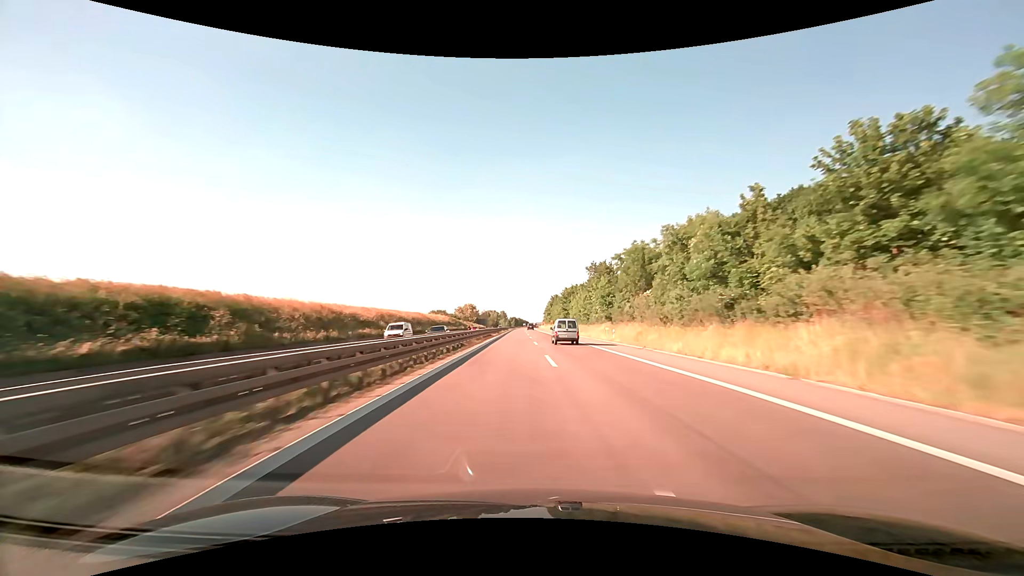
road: trunk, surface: asphalt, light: Day
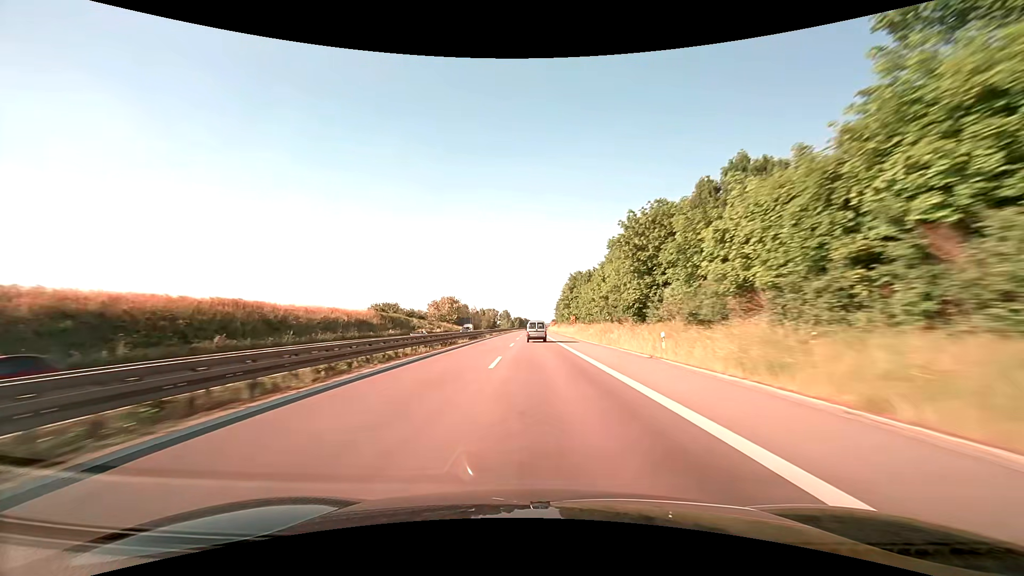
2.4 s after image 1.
(0.0, +72.8) m; -1°
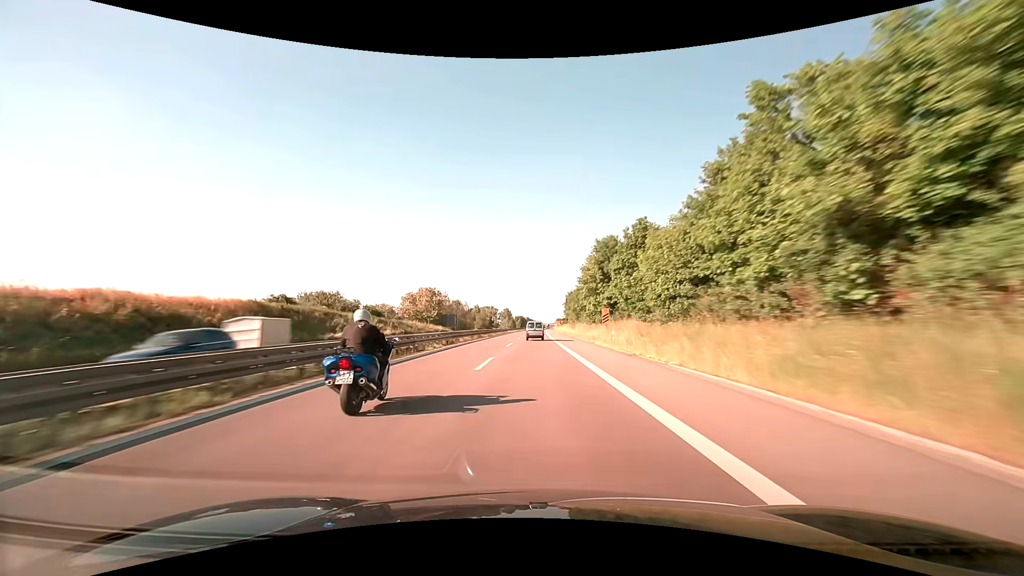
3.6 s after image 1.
(-0.3, +37.0) m; 0°
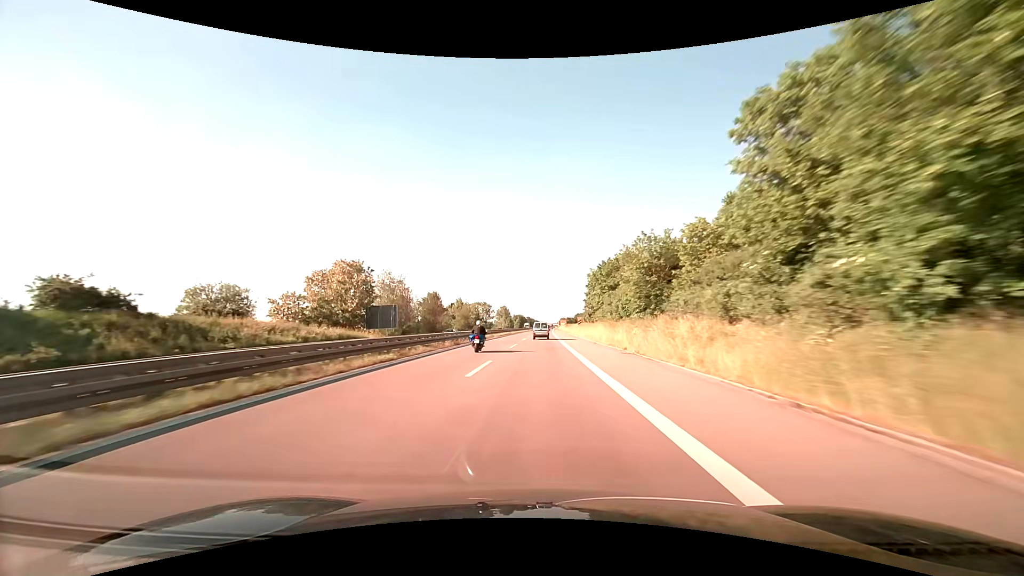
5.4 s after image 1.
(-0.2, +56.4) m; -1°
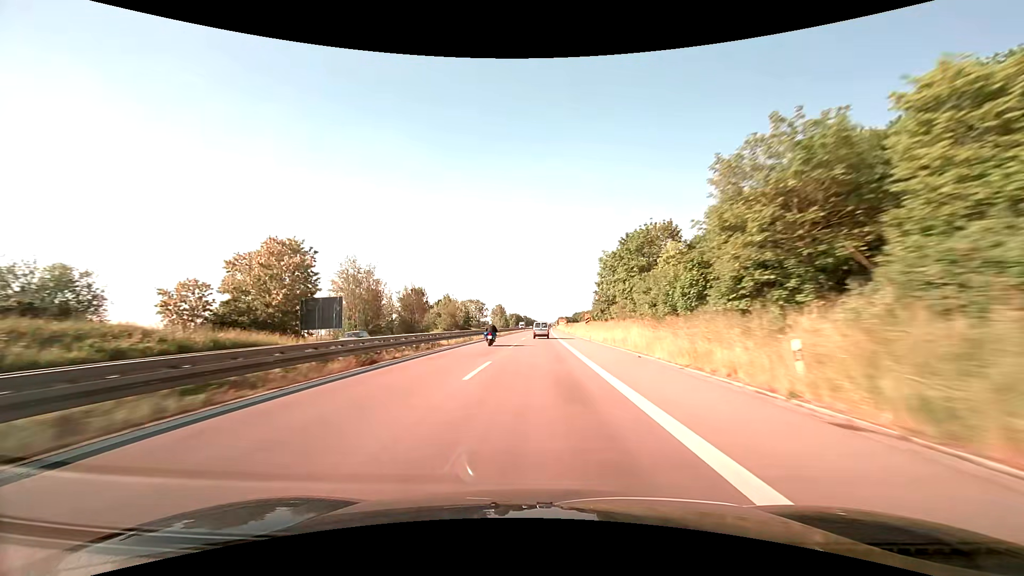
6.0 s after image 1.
(+0.1, +19.0) m; +1°
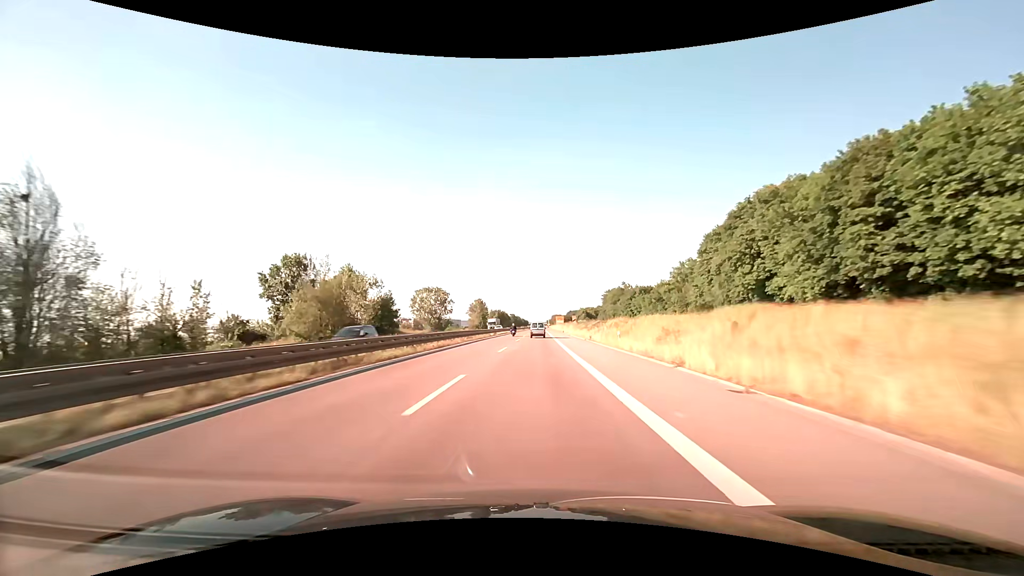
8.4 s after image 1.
(+0.8, +77.3) m; +1°
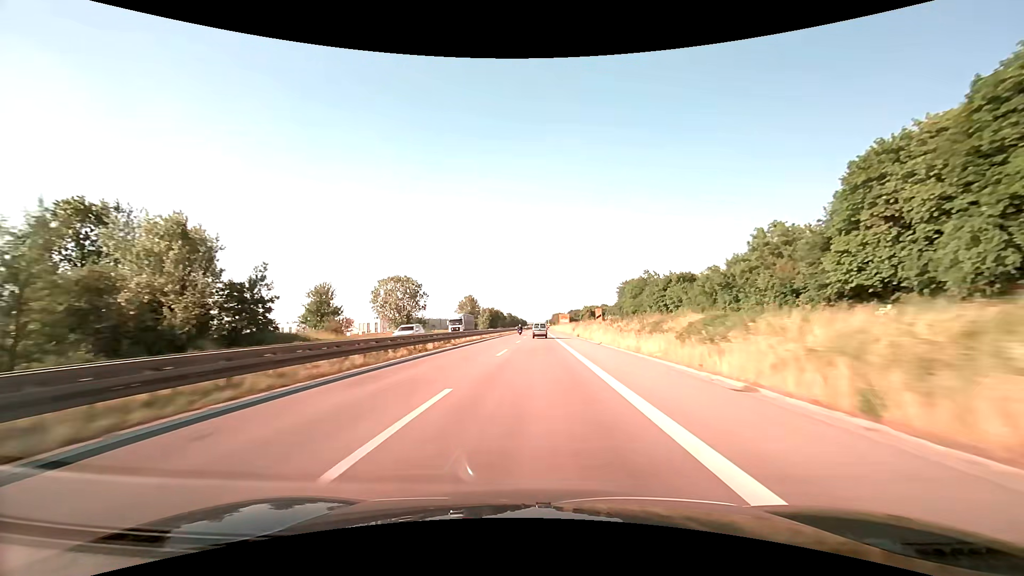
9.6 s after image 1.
(0.0, +39.3) m; 0°
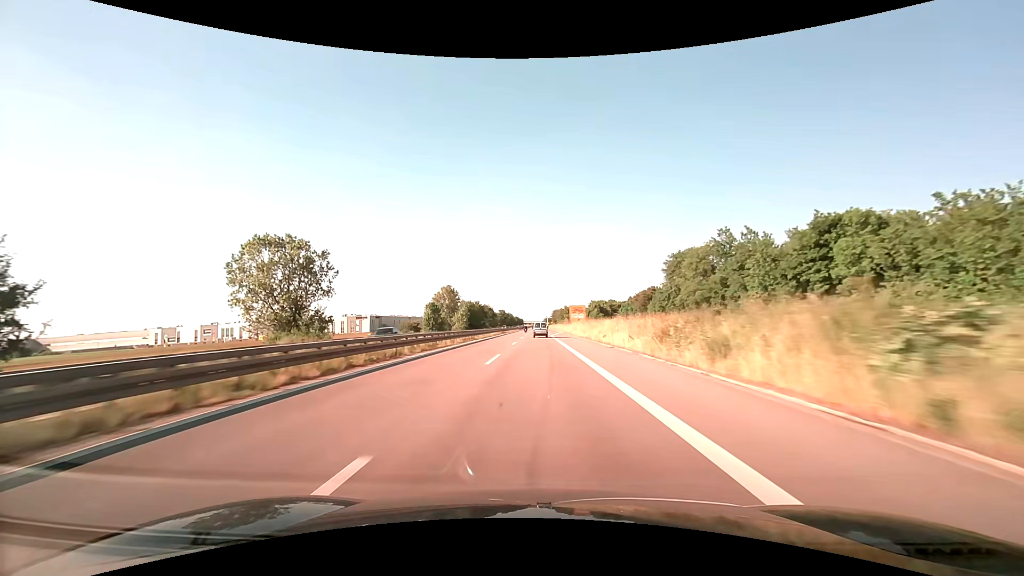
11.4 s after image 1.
(+0.1, +59.8) m; 0°
(0, +10) (0, +20) (0, +30) (0, +40) (0, +50) (0, +60) (0, +70) (0, +80) (0, +90) (0, +100) m
